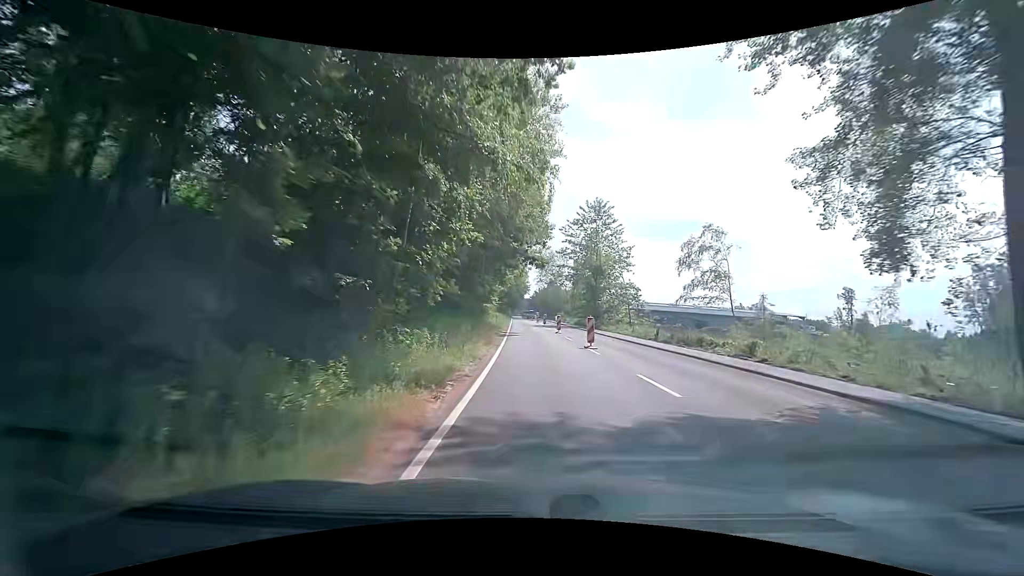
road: secondary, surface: asphalt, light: Day
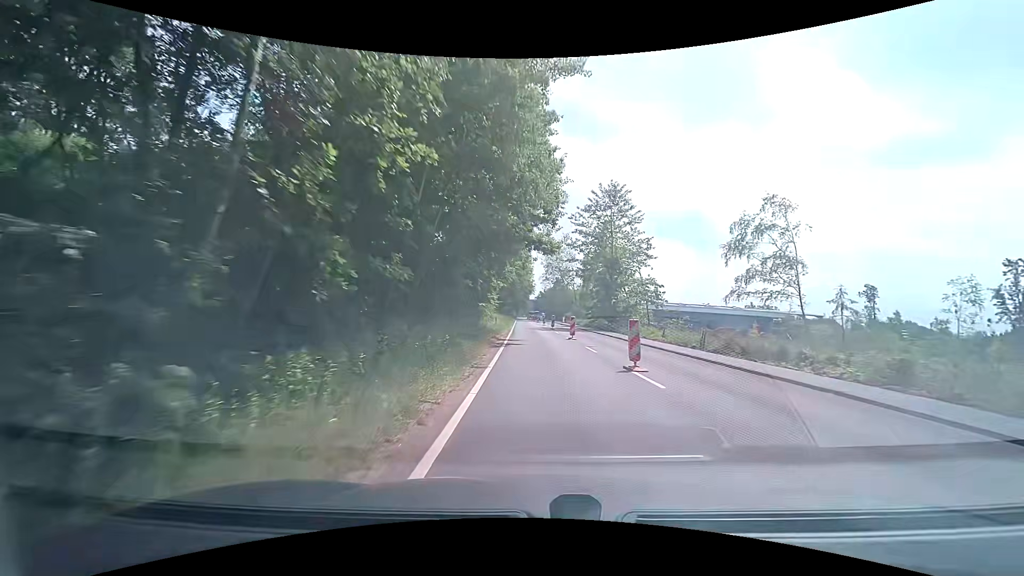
(-0.1, +7.8) m; -1°
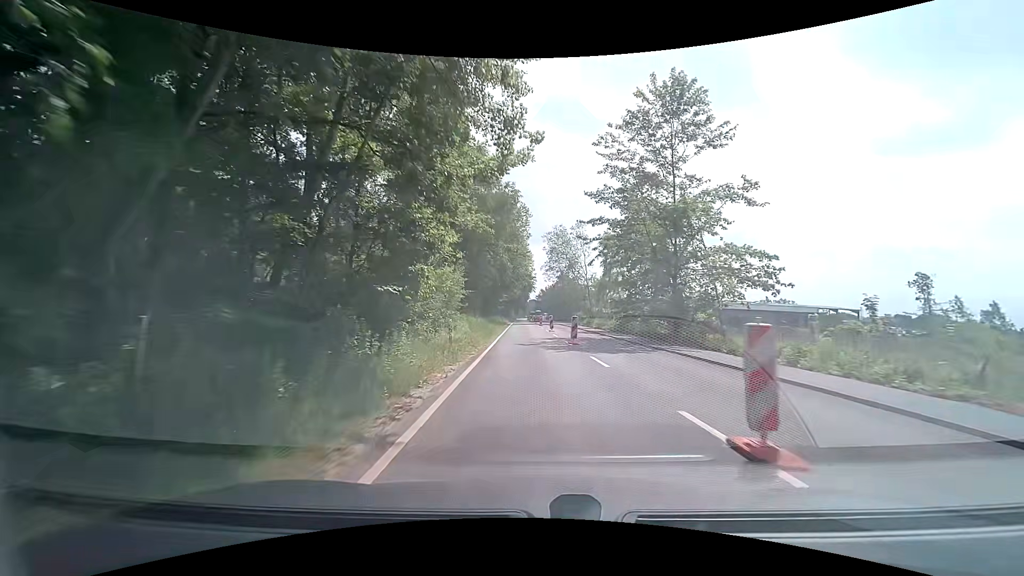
(0.0, +23.4) m; 0°
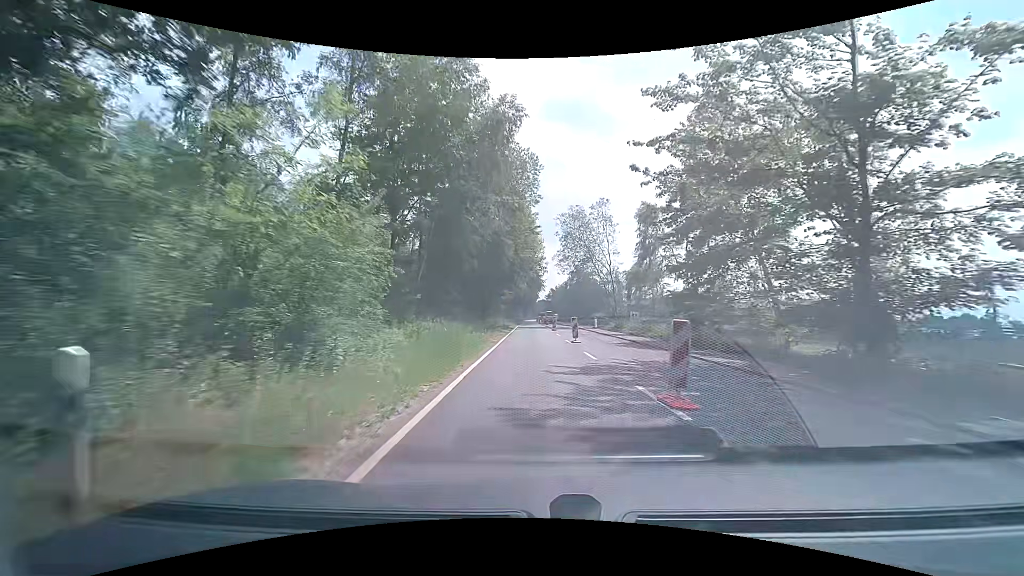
(-0.2, +15.5) m; -1°
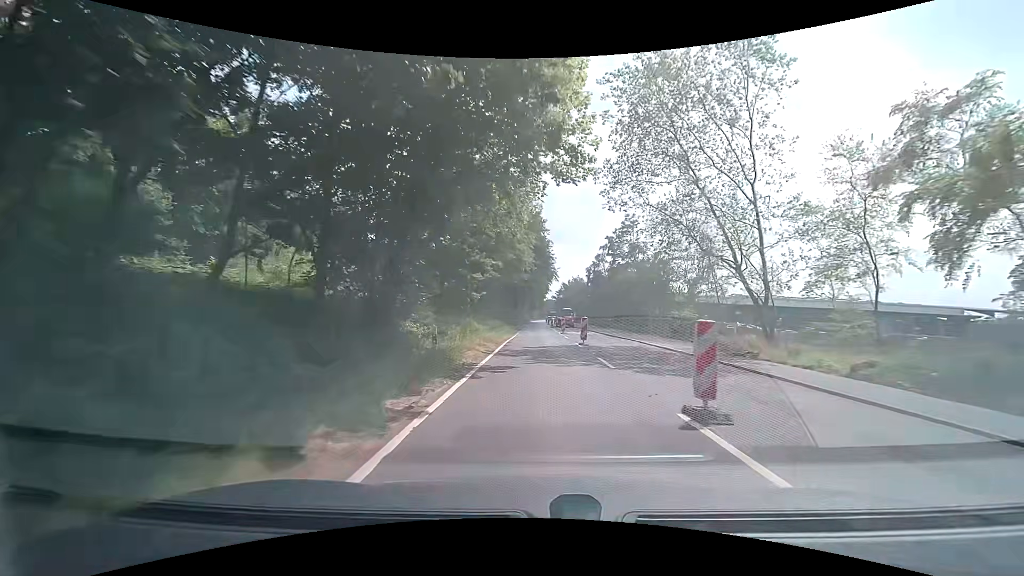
(-0.3, +38.5) m; -1°
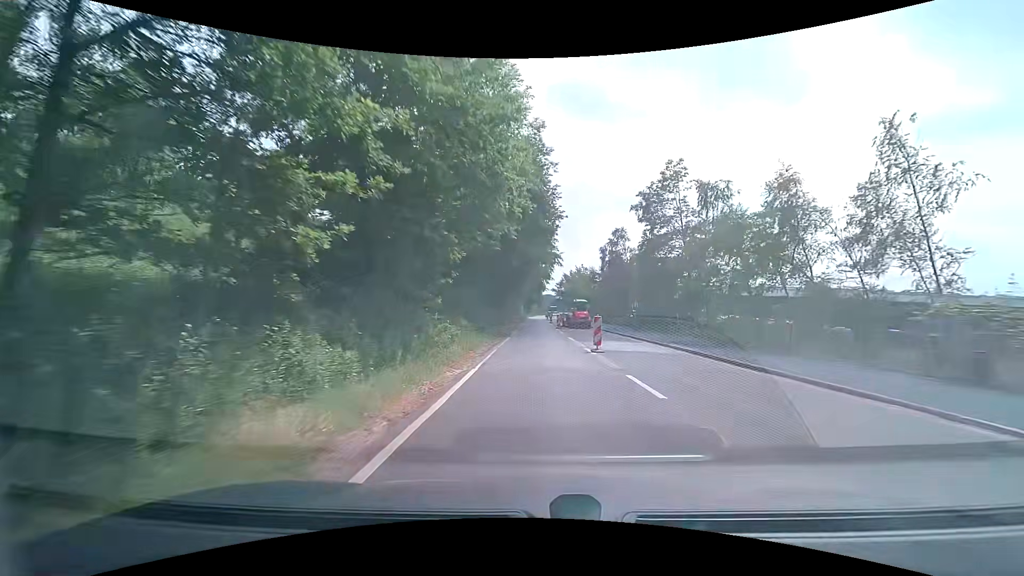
(+0.1, +23.0) m; 0°
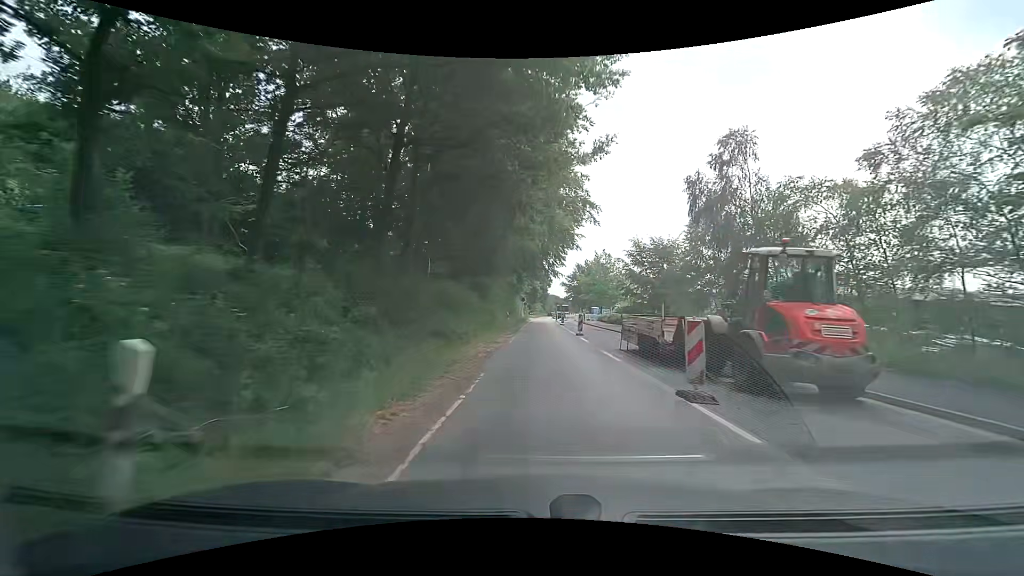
(-0.4, +38.3) m; -1°
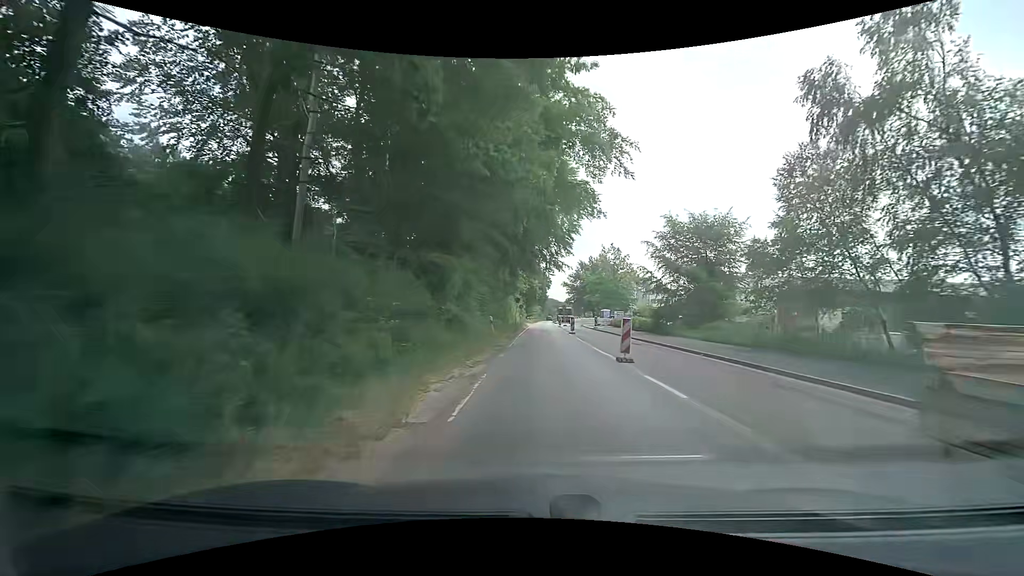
(0.0, +15.2) m; +1°
(0, +10) (0, +20) (0, +30) (0, +40) (0, +50) (0, +60) (0, +70) (0, +80) (+1, +90) (+1, +100) m
